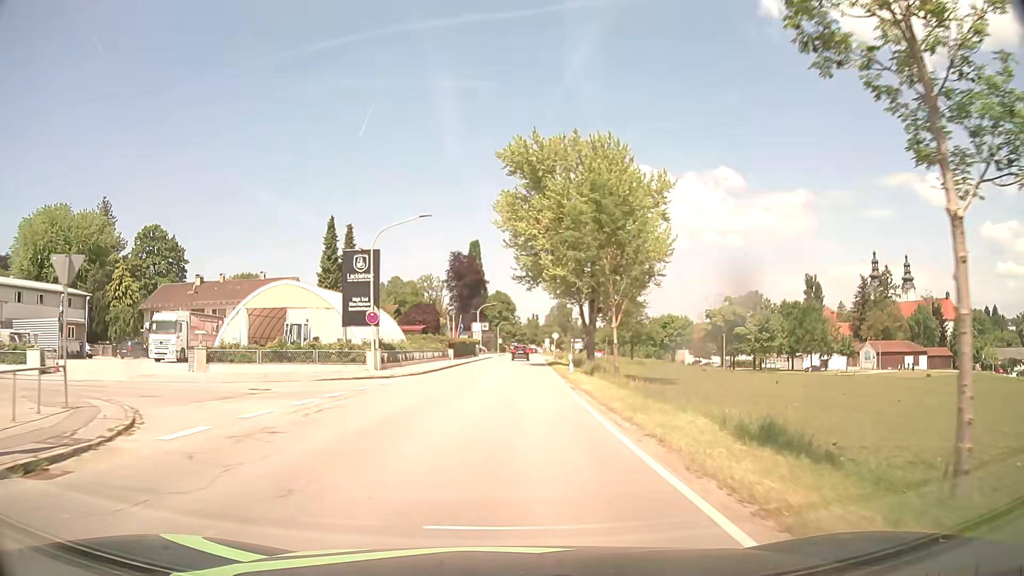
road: secondary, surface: asphalt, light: Day
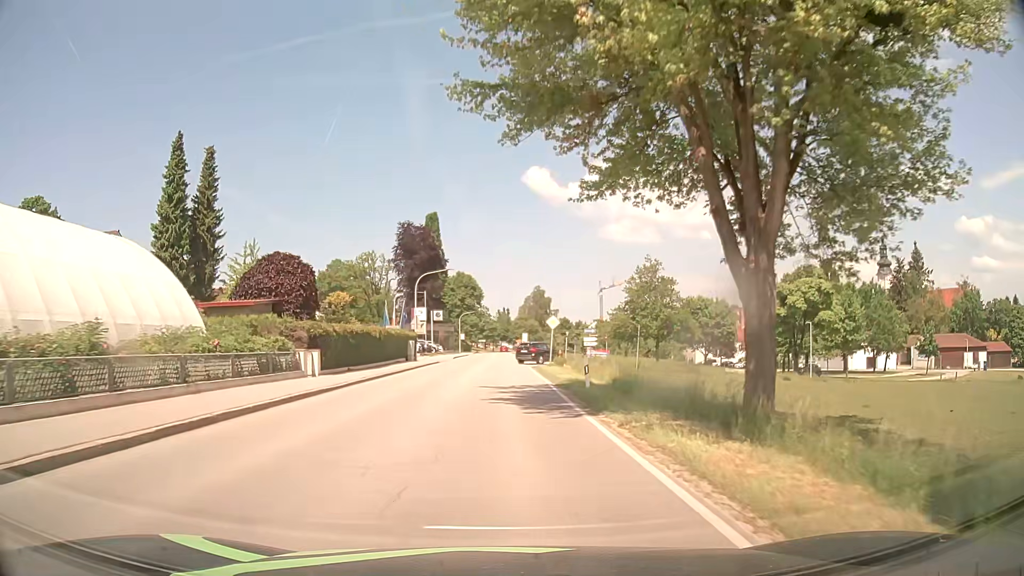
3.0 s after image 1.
(+1.0, +37.3) m; +3°
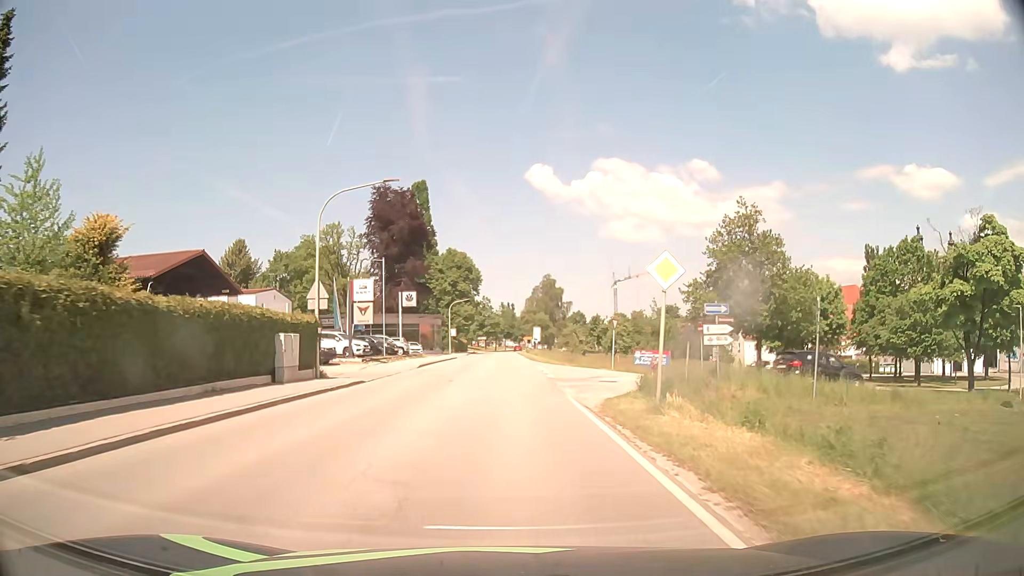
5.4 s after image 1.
(0.0, +29.1) m; 0°
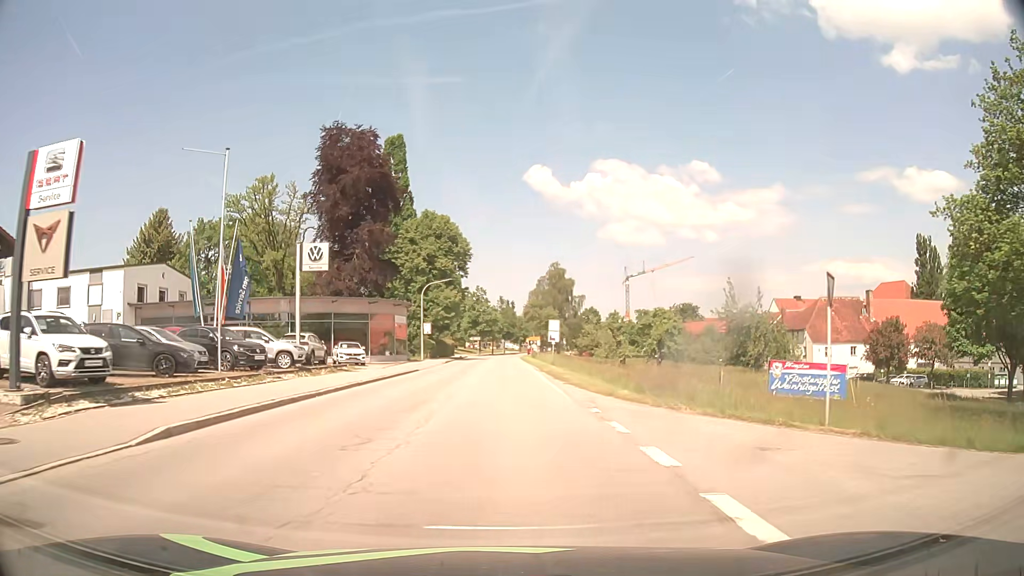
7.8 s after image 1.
(0.0, +29.1) m; 0°
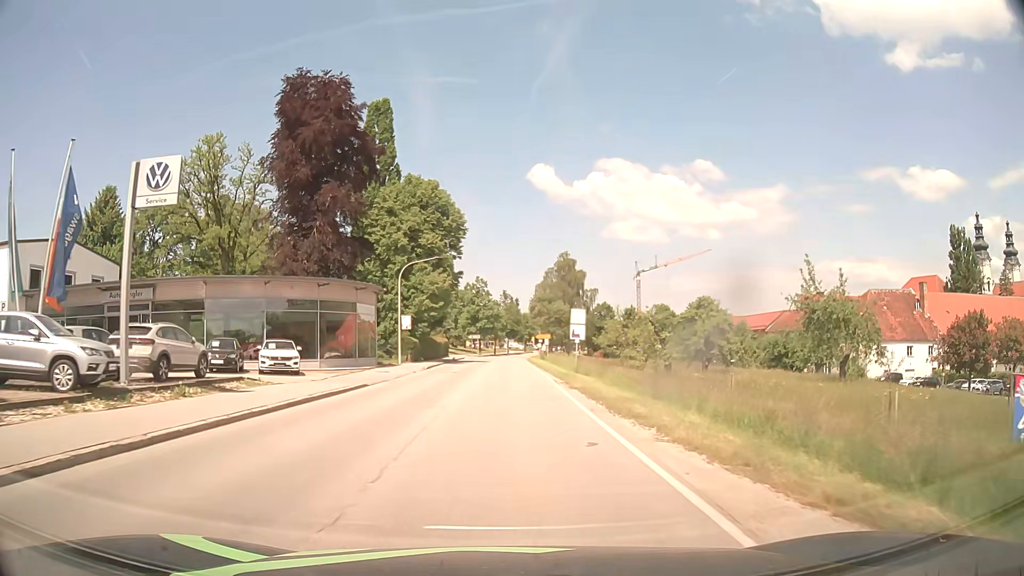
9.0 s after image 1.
(0.0, +14.6) m; 0°
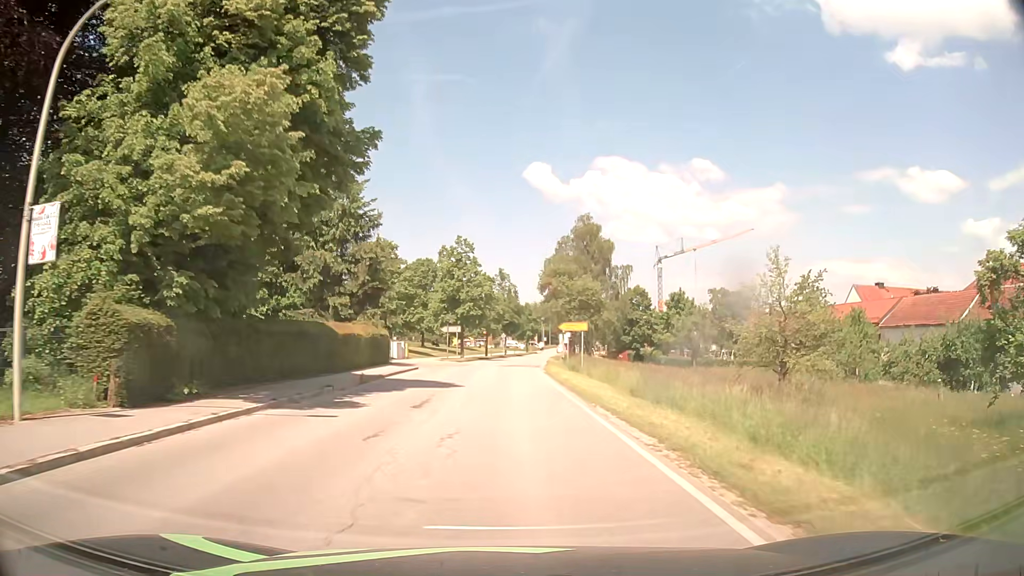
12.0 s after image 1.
(0.0, +37.3) m; 0°
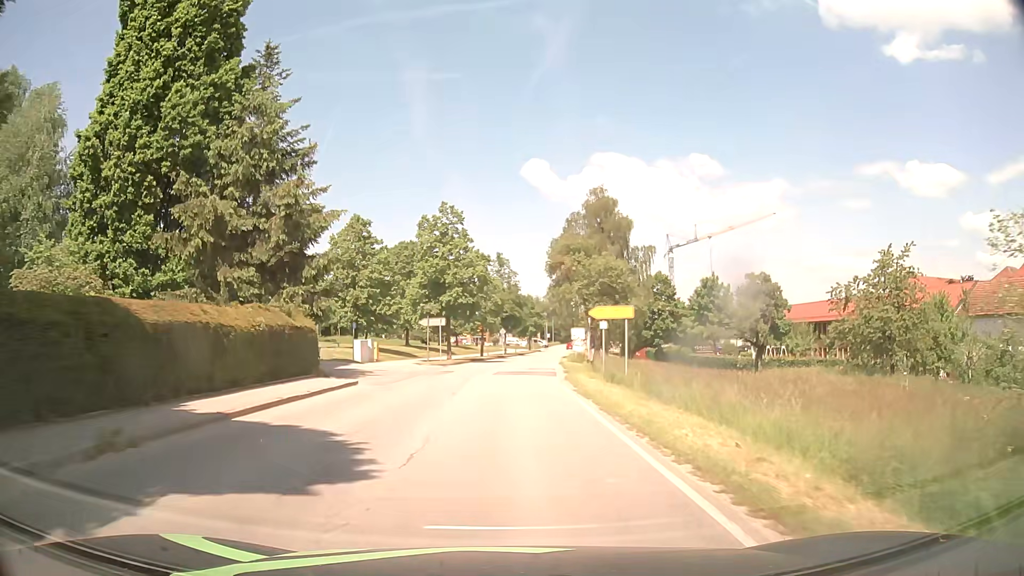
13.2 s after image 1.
(0.0, +15.1) m; 0°
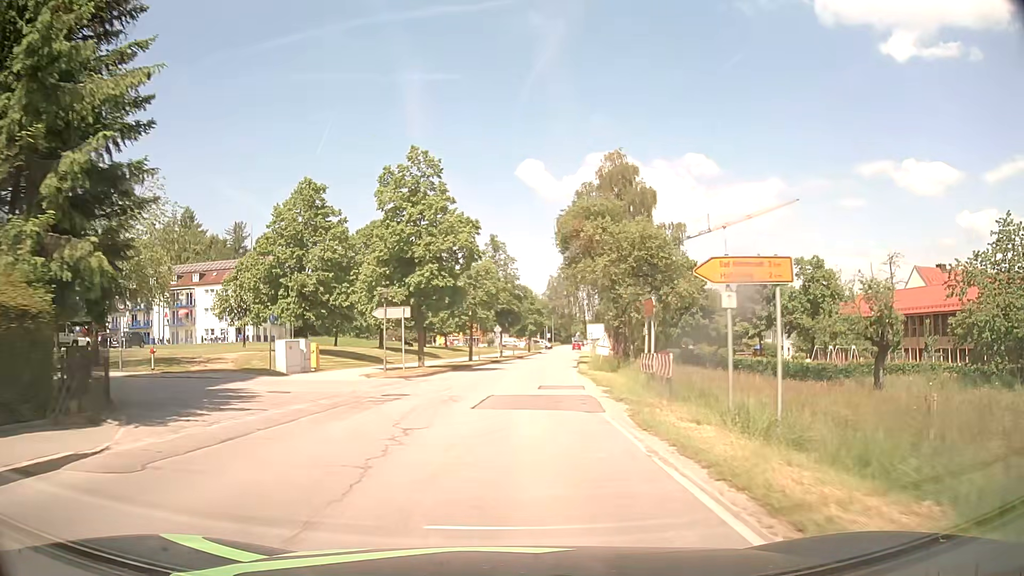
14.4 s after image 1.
(0.0, +15.1) m; 0°
